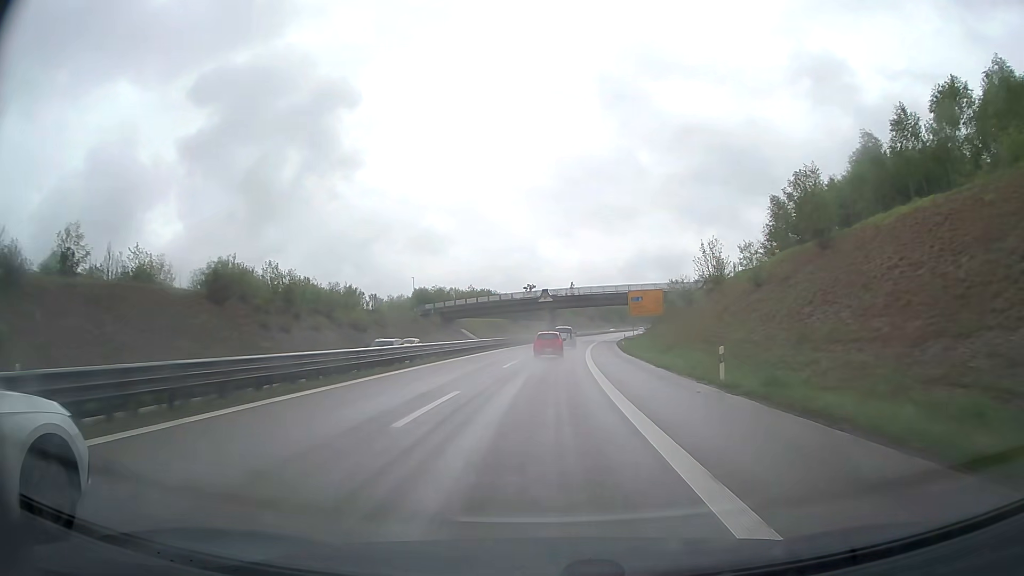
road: trunk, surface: asphalt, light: Day
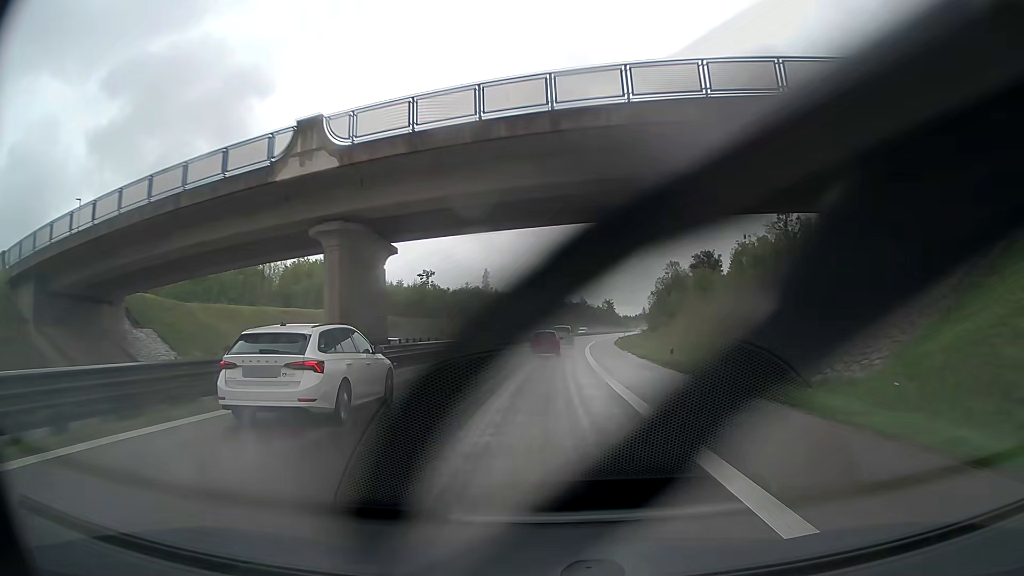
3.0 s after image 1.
(+5.2, +90.4) m; +7°
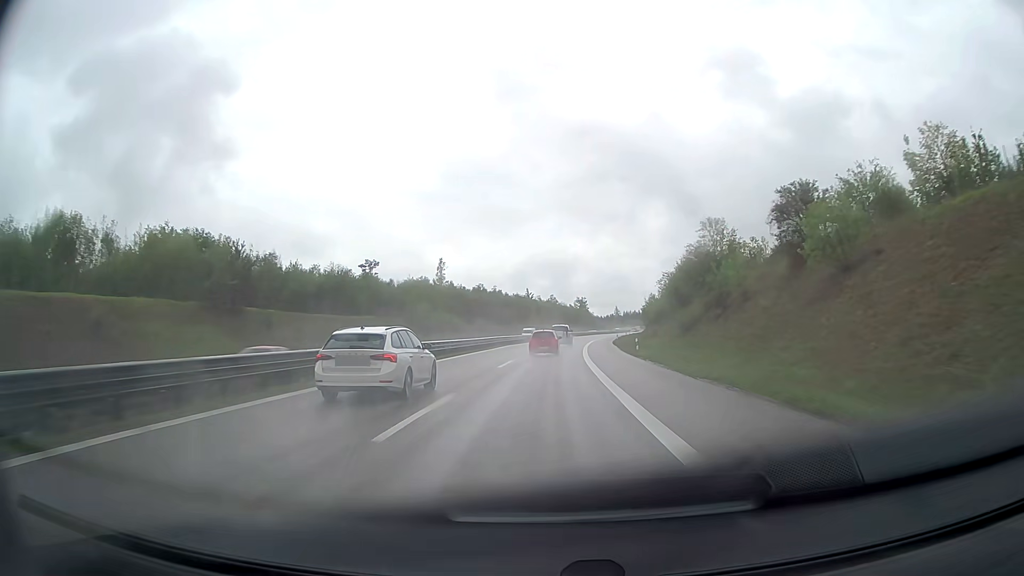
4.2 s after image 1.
(+0.7, +36.0) m; +2°
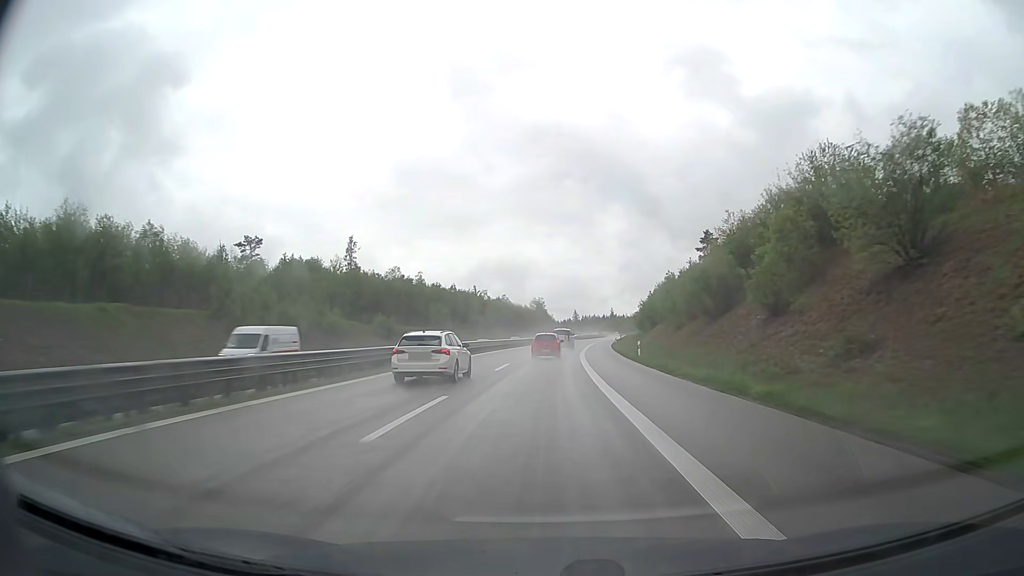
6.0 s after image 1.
(+2.0, +53.8) m; +4°
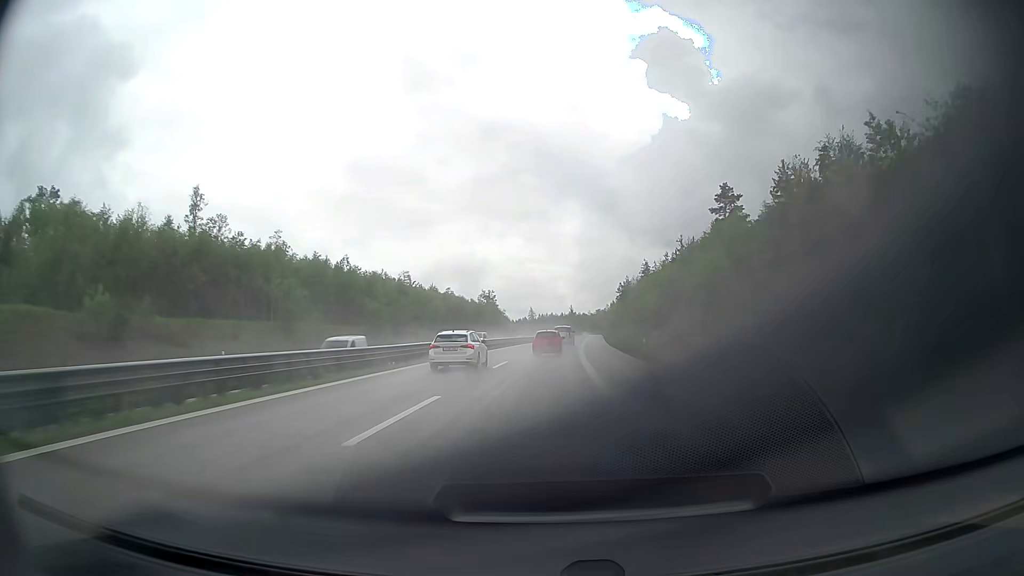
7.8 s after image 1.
(+1.7, +53.9) m; +4°
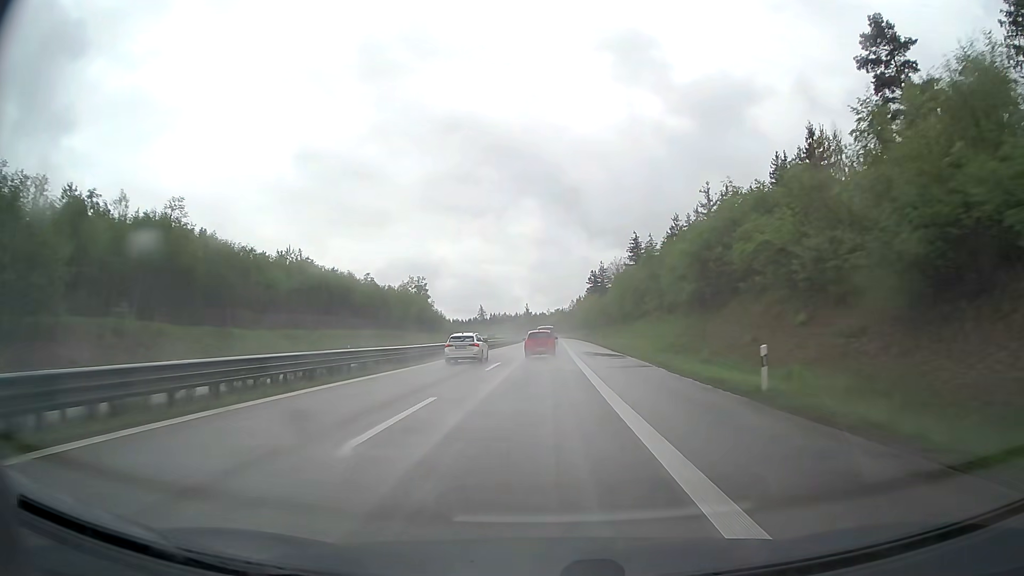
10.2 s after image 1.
(+2.8, +72.0) m; +4°
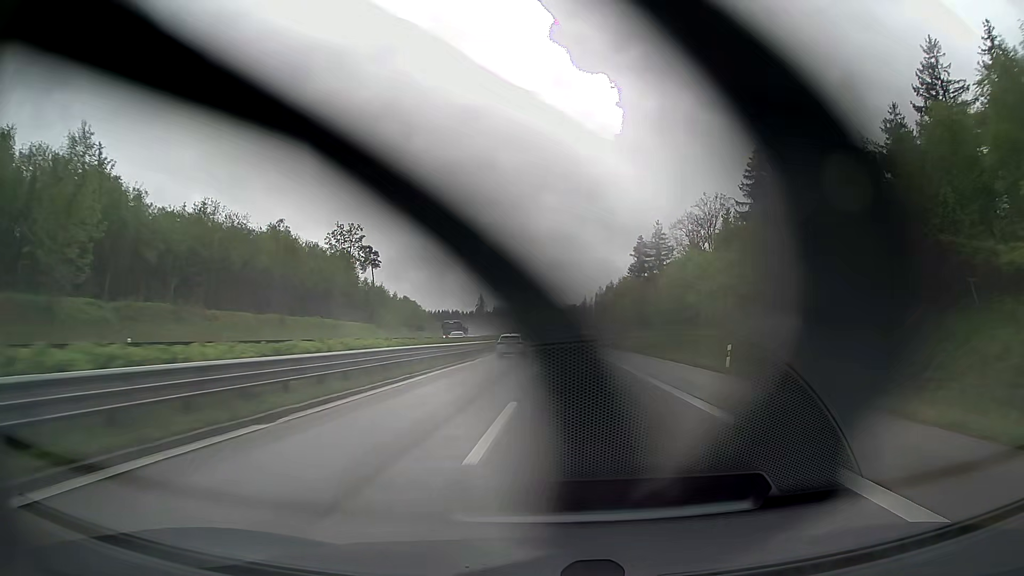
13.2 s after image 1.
(-0.4, +90.3) m; -1°
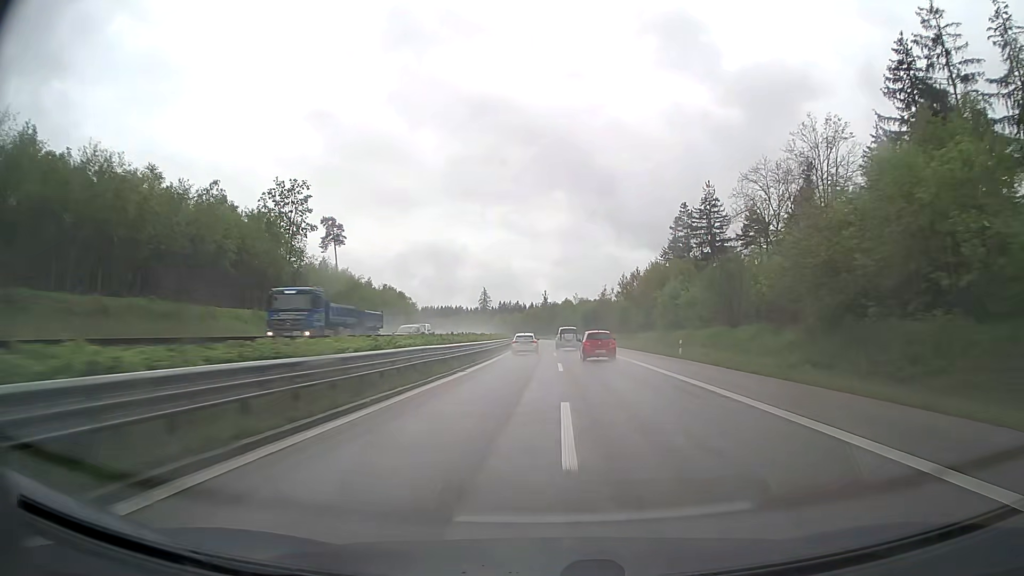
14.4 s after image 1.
(-0.3, +36.2) m; -1°
(0, +10) (0, +20) (0, +30) (0, +40) (0, +50) (-1, +60) (-1, +70) (-1, +80) (-1, +90) (-2, +100) m
